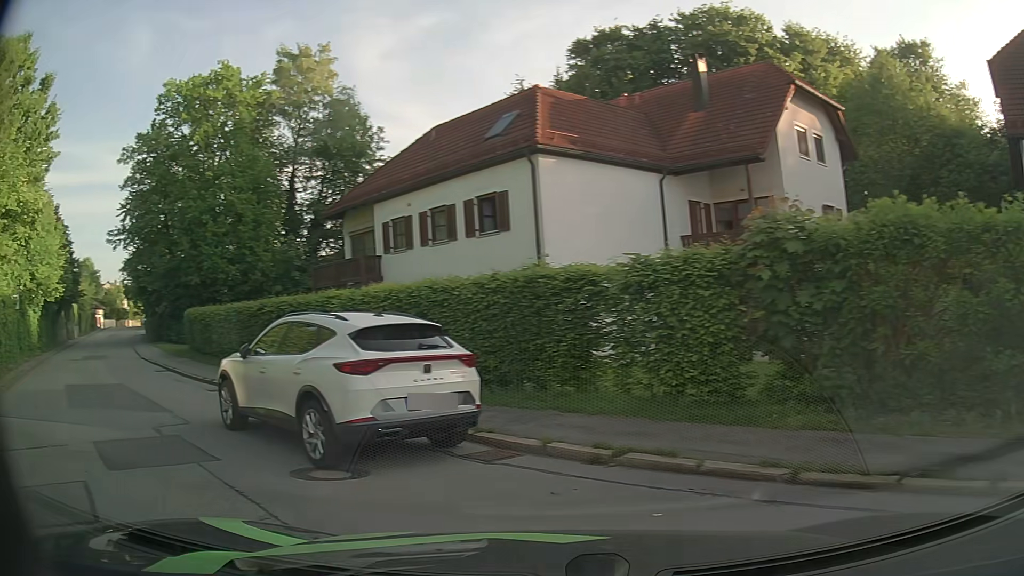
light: Day
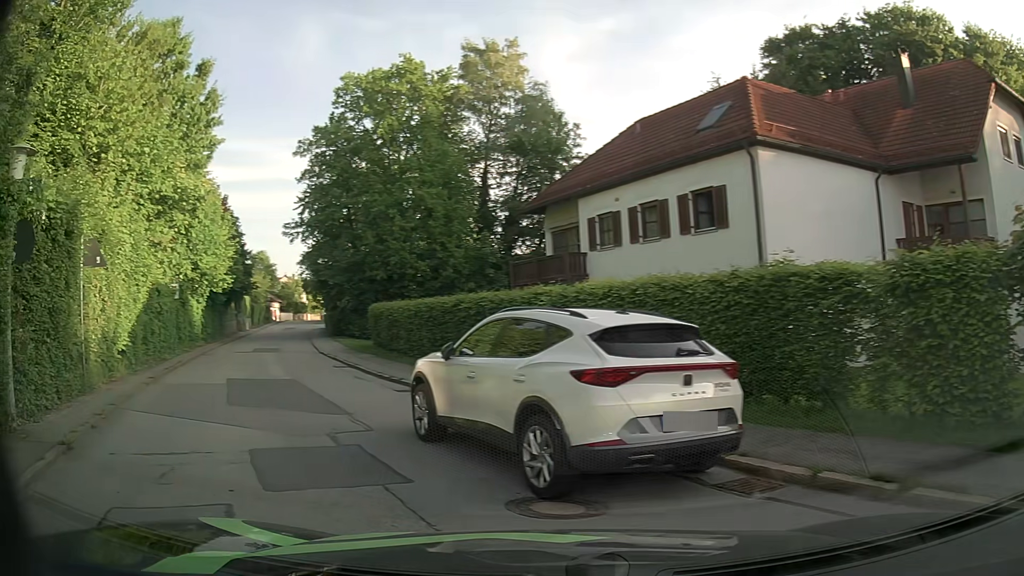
(-0.2, +1.4) m; -13°
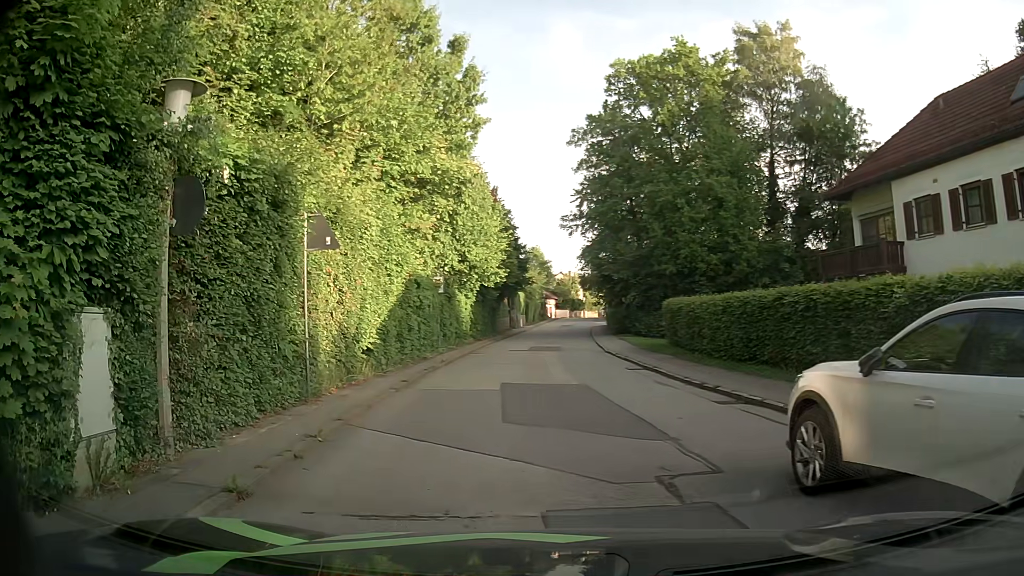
(-0.6, +2.8) m; -22°
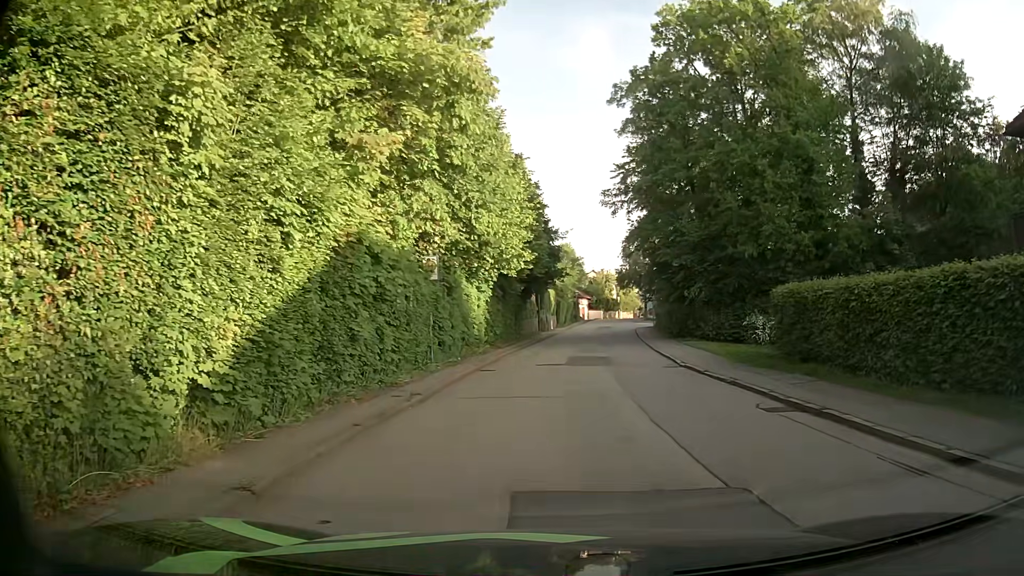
(-0.5, +10.1) m; -3°
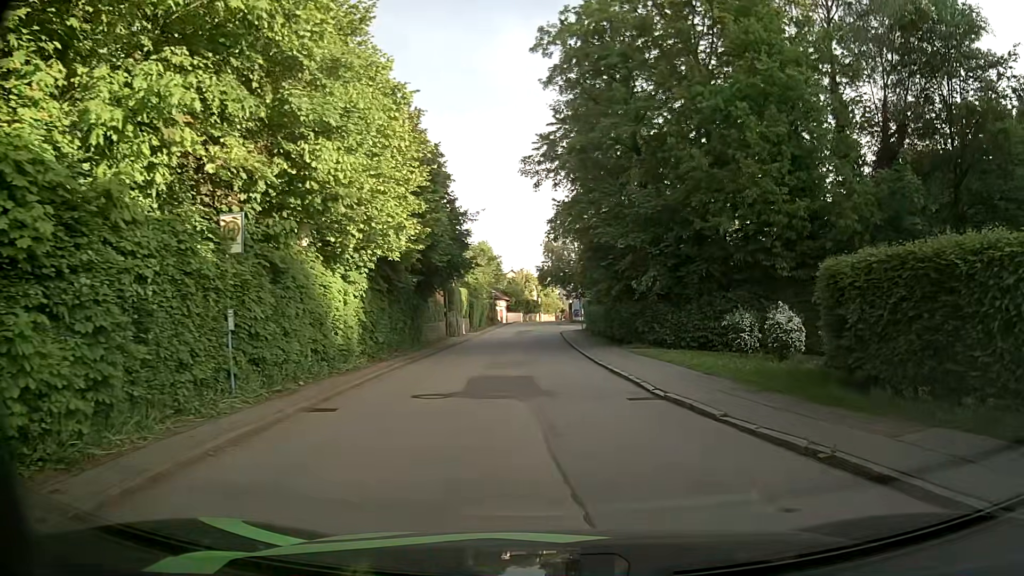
(+0.6, +8.5) m; +8°
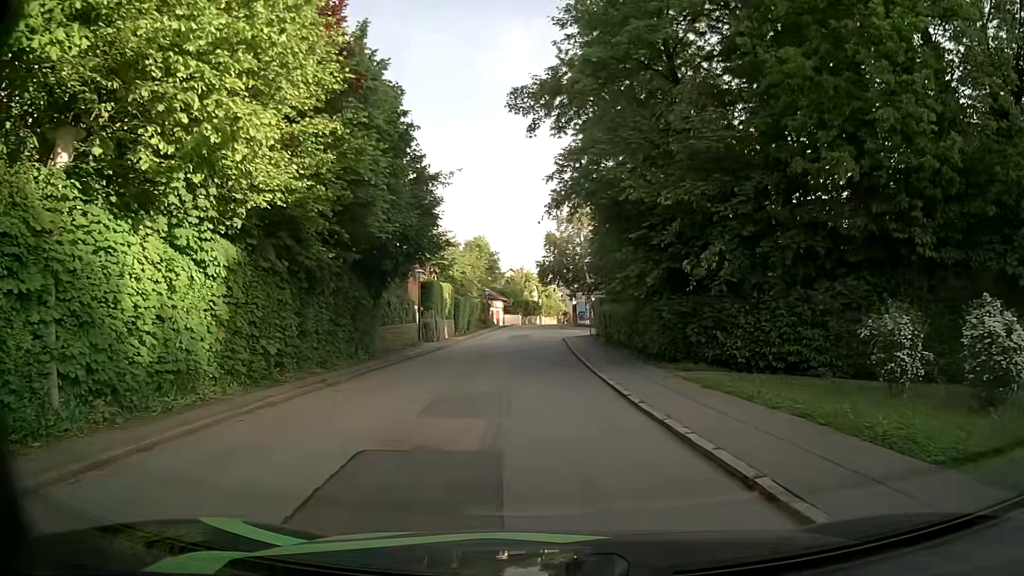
(0.0, +9.6) m; 0°
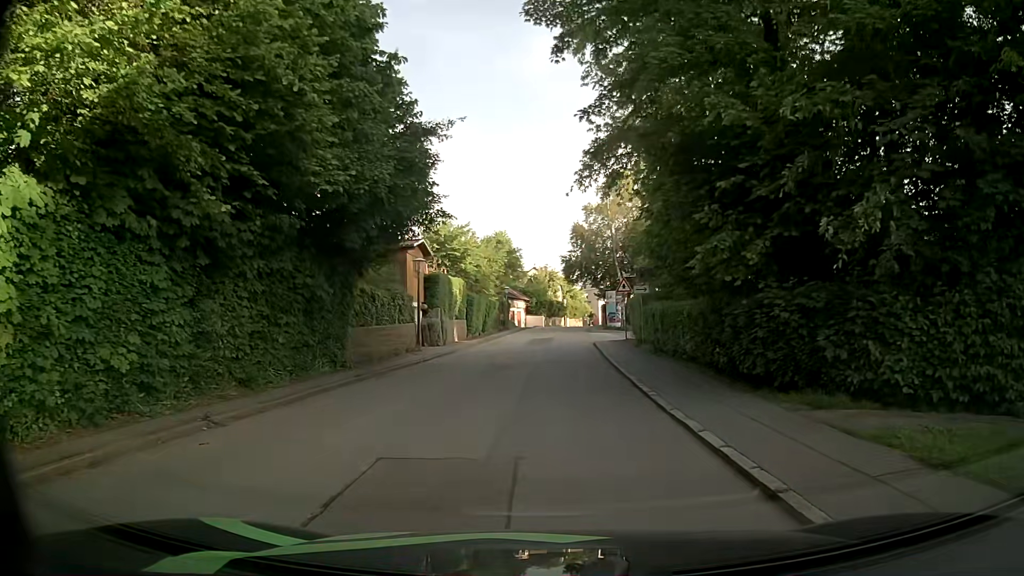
(-0.3, +6.5) m; -3°
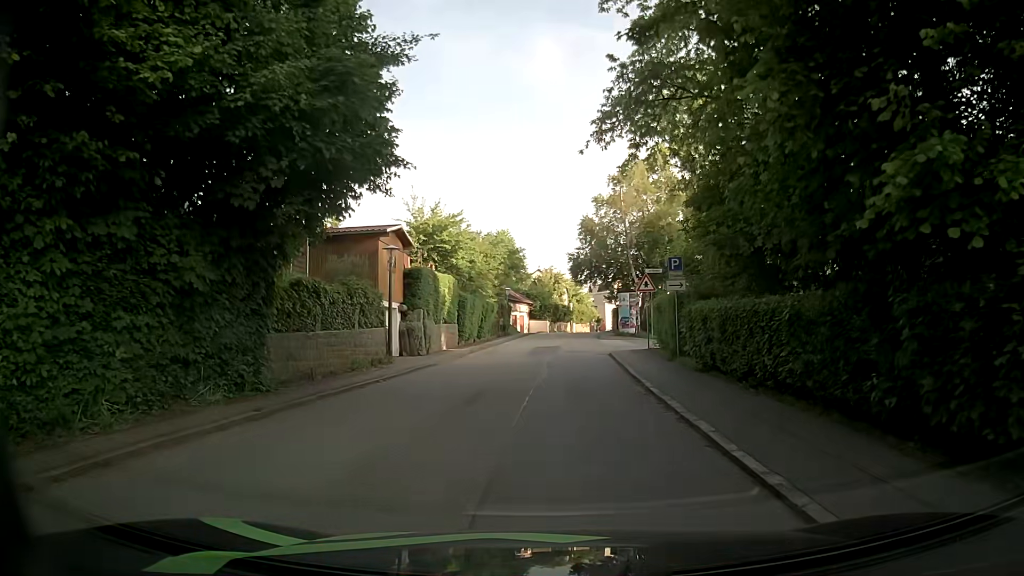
(0.0, +6.0) m; -2°
